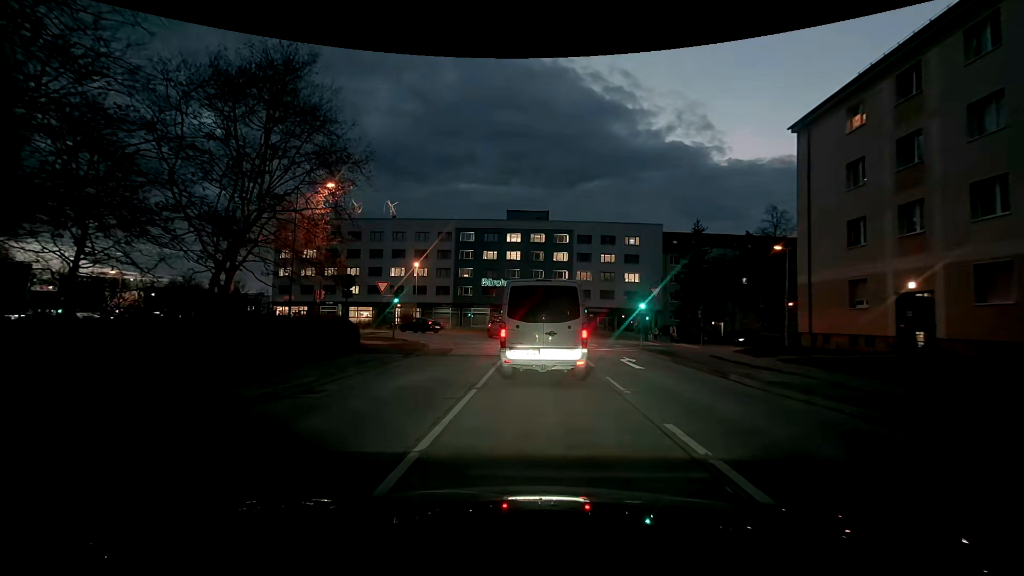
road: tertiary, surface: asphalt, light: Dusk
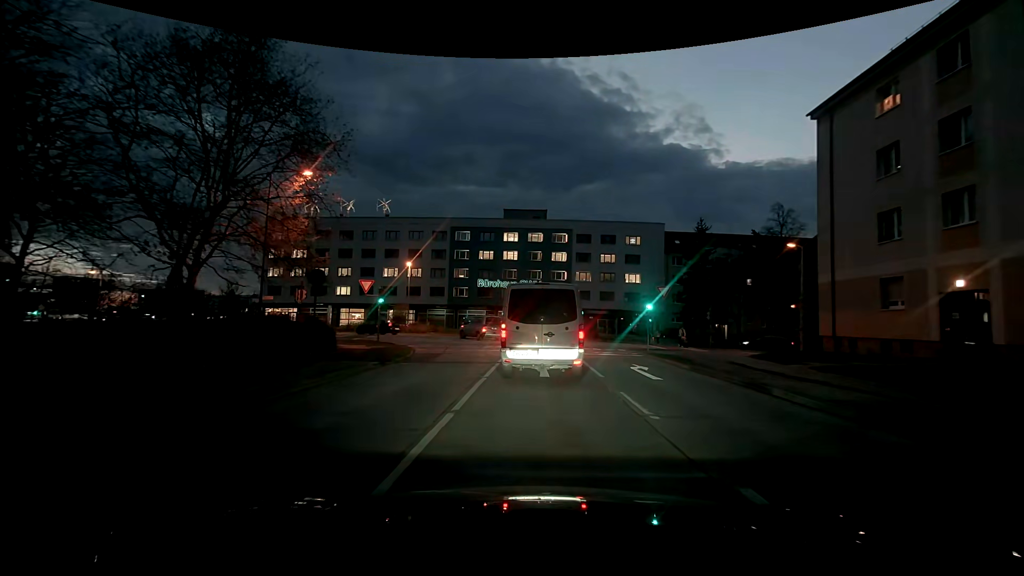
(0.0, +2.7) m; 0°
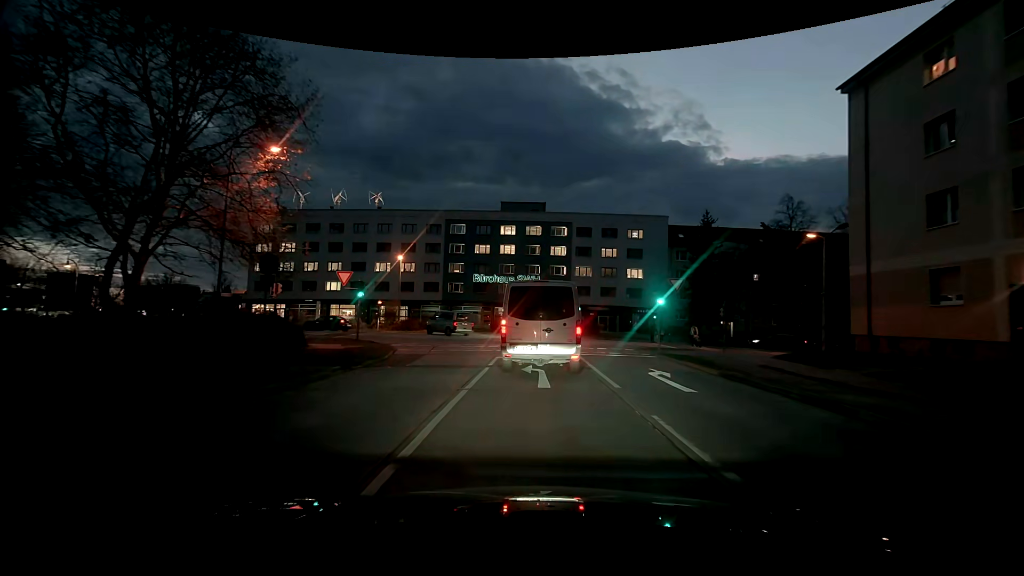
(0.0, +3.1) m; 0°
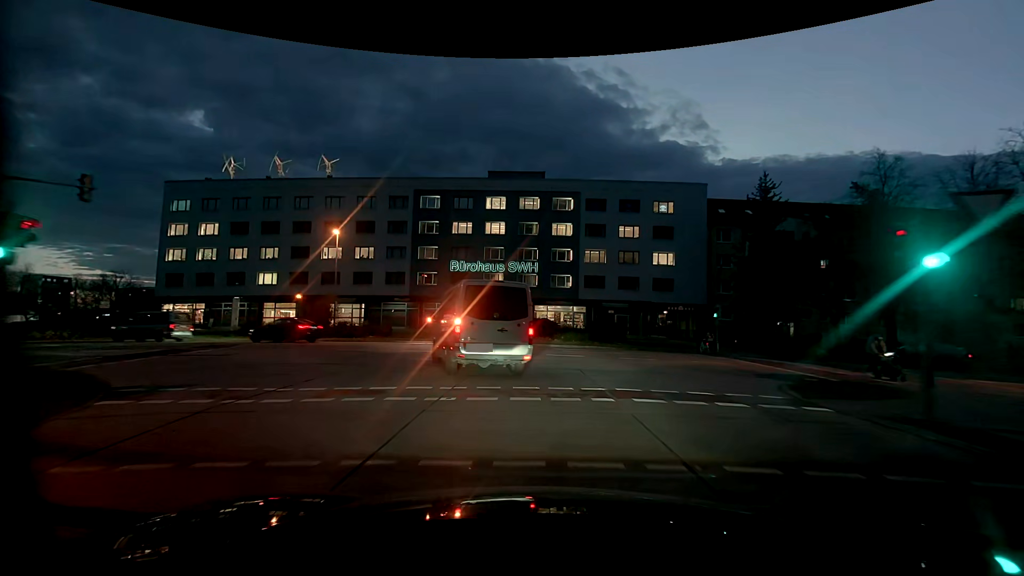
(+0.2, +17.5) m; +1°
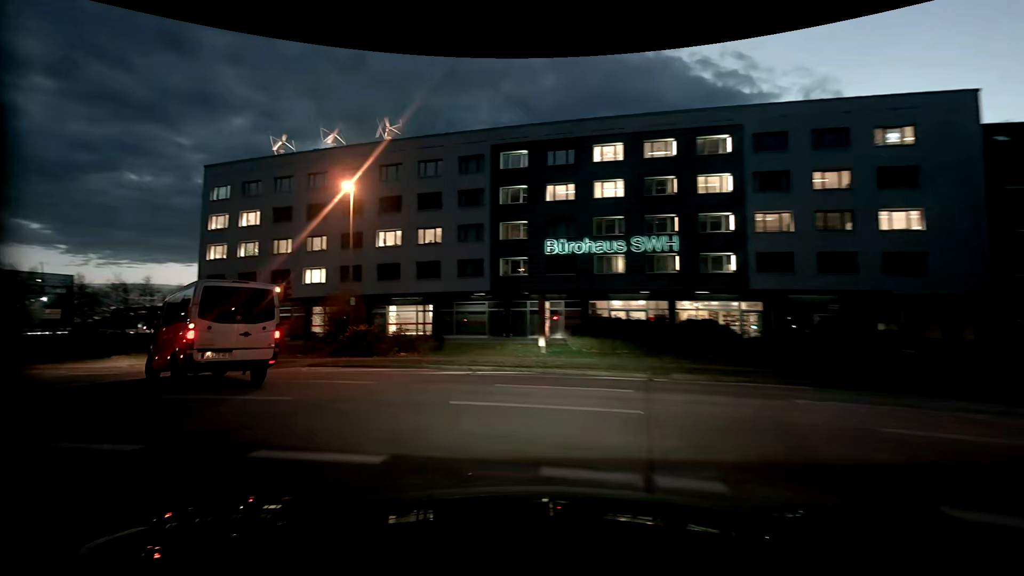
(-1.2, +17.1) m; -13°
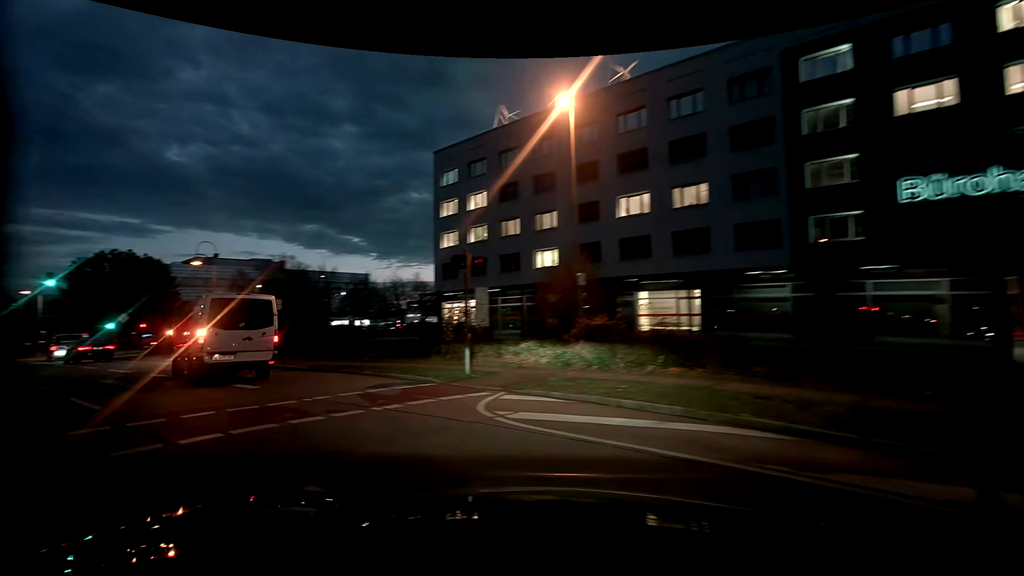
(-2.3, +9.6) m; -29°
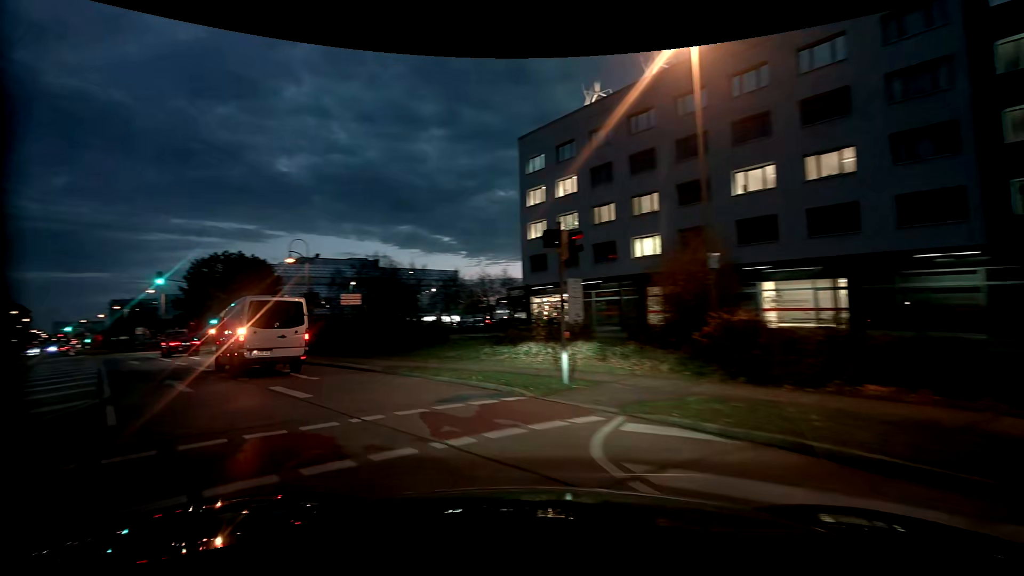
(-0.3, +3.0) m; -9°
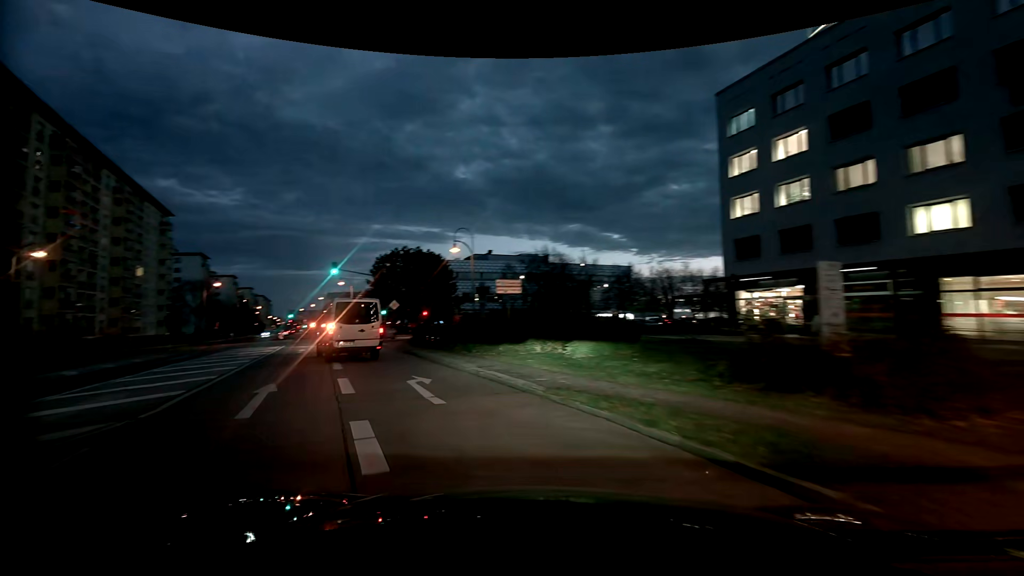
(-1.2, +6.2) m; -21°
(-2, +10) (-5, +19) (-9, +28) (-13, +38) (-16, +47) (-13, +56) (-4, +62) (+5, +65) (+15, +68) (+24, +71) m
